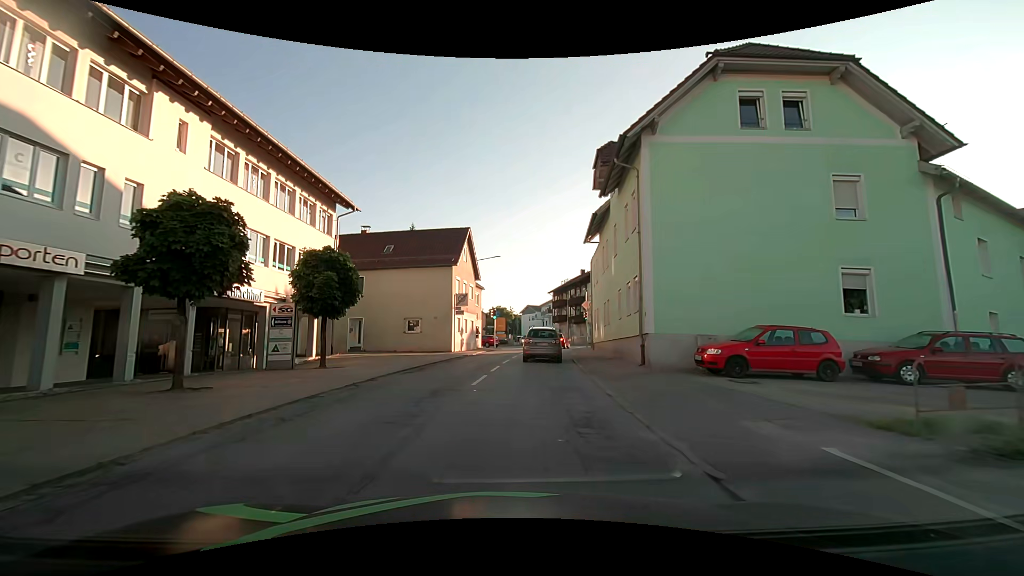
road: secondary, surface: asphalt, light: Day
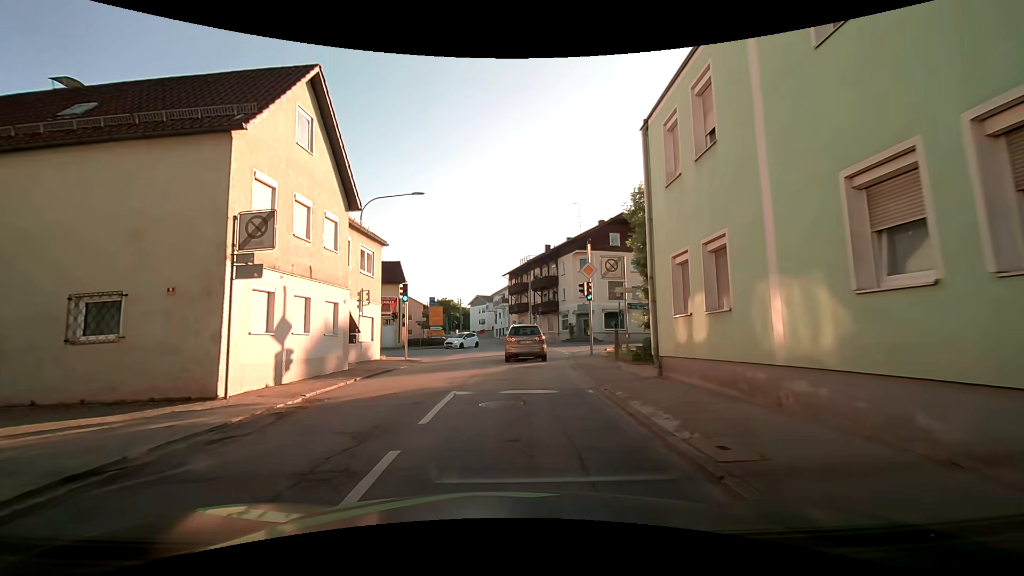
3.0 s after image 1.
(+0.8, +23.1) m; +4°
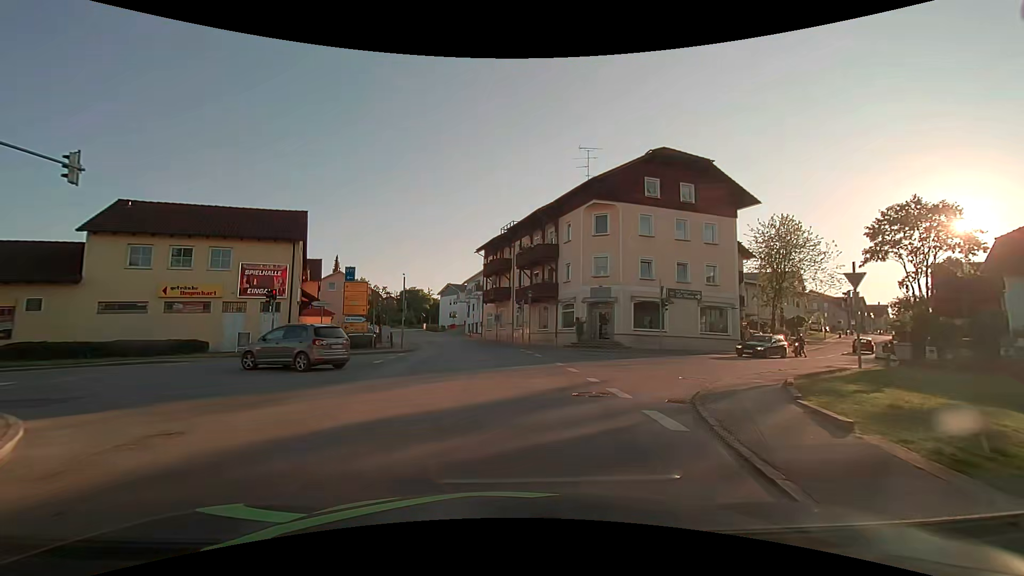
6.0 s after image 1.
(+0.7, +20.4) m; +2°
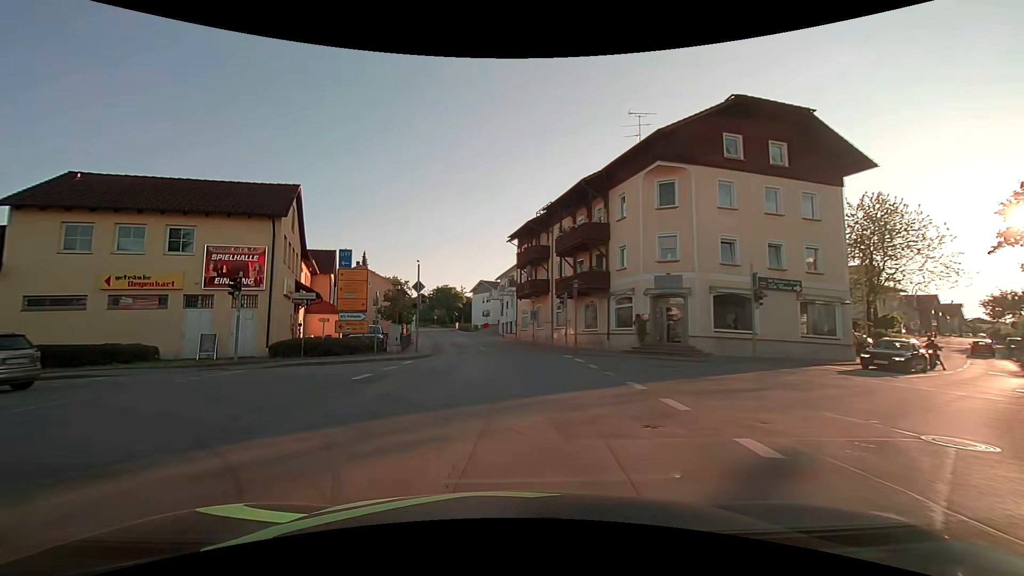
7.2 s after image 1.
(+0.1, +7.1) m; -2°
